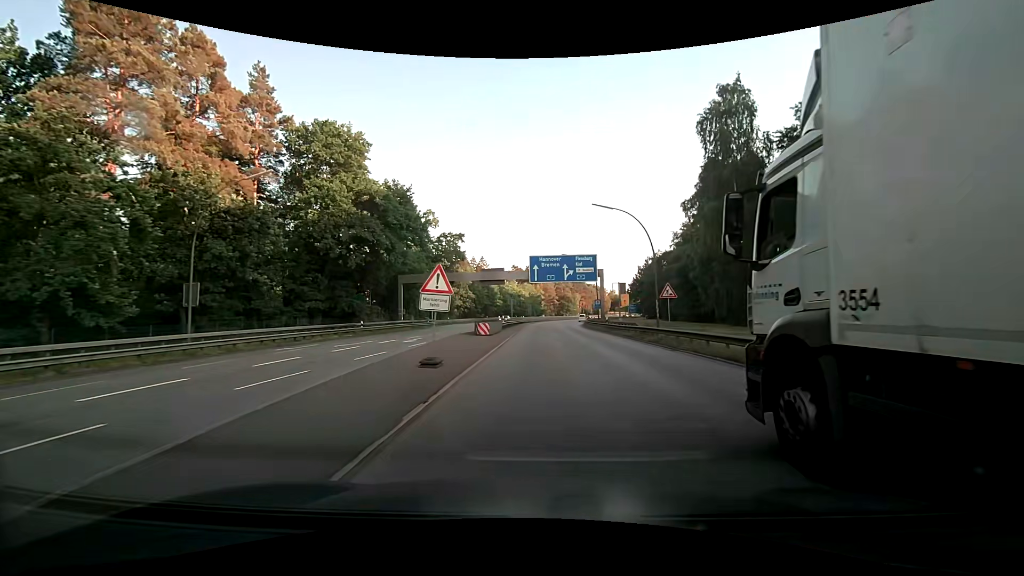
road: motorway_link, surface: asphalt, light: Day
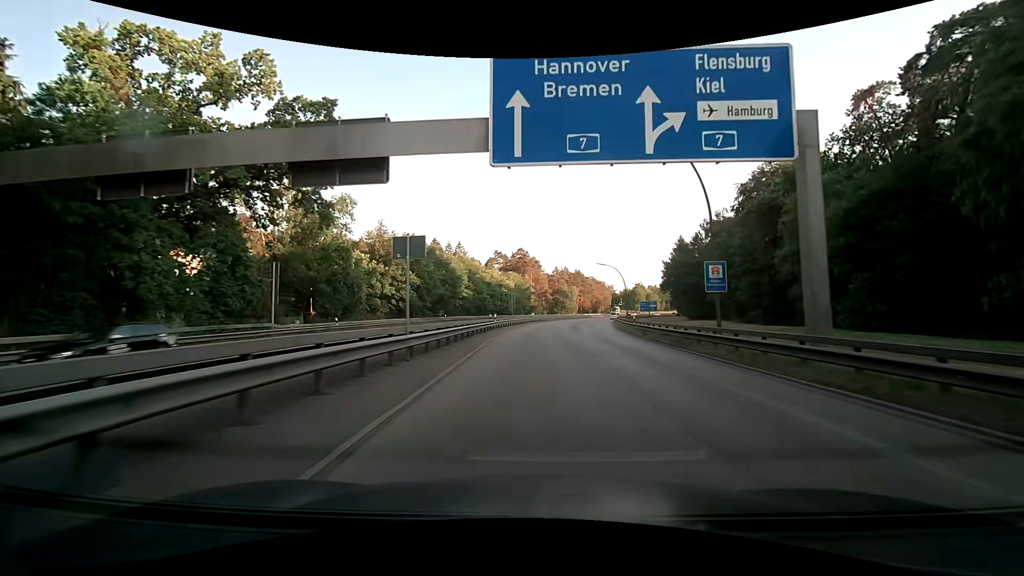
(+0.2, +45.8) m; +1°
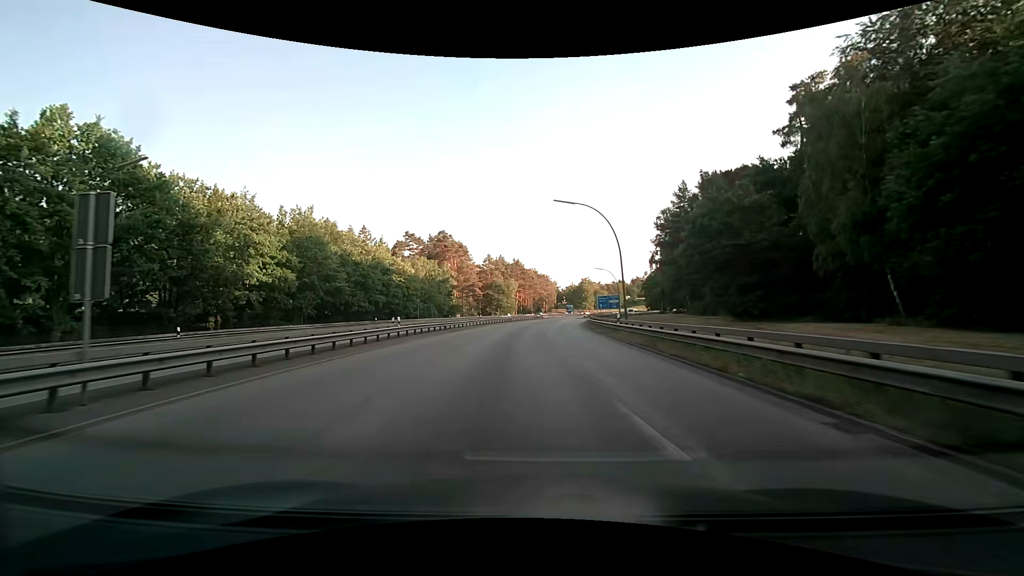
(+4.1, +45.6) m; +8°
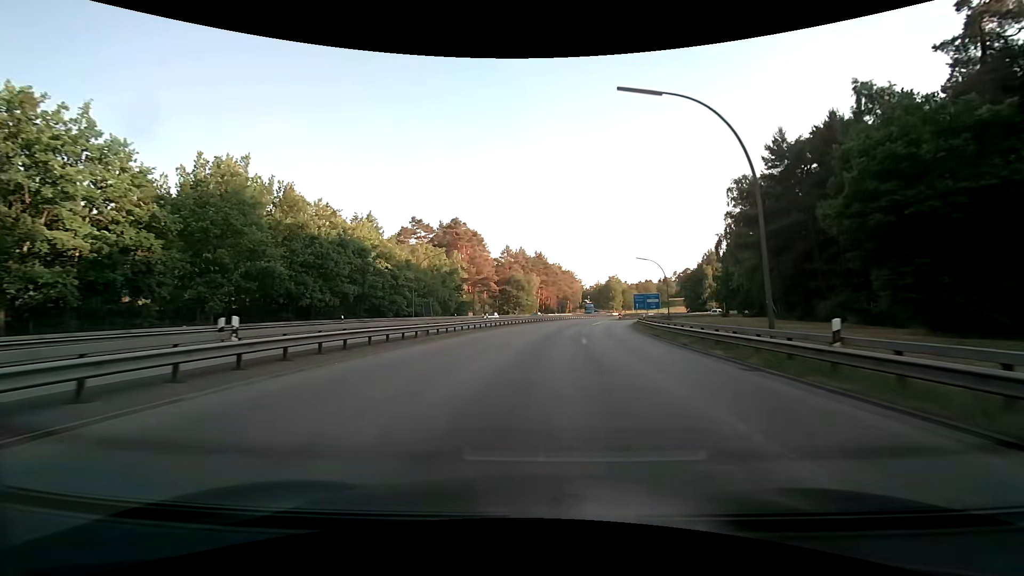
(-0.8, +18.3) m; -3°
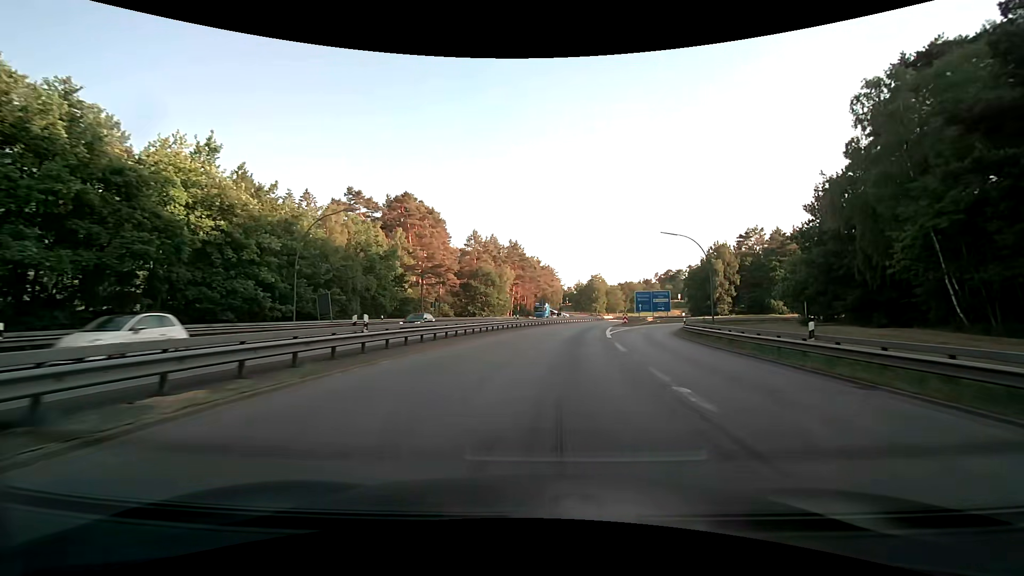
(+0.5, +27.4) m; +3°
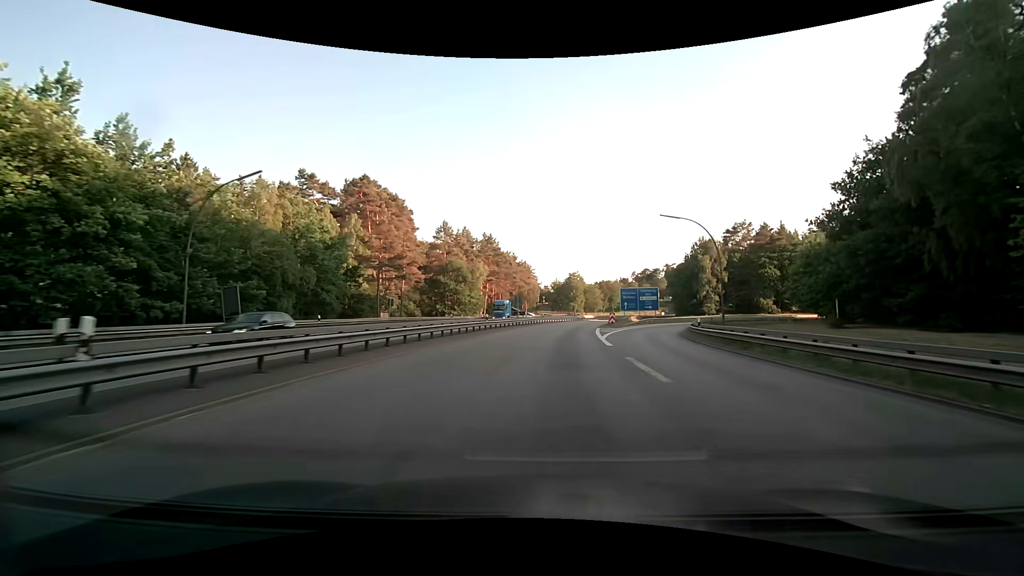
(+0.2, +9.1) m; +3°
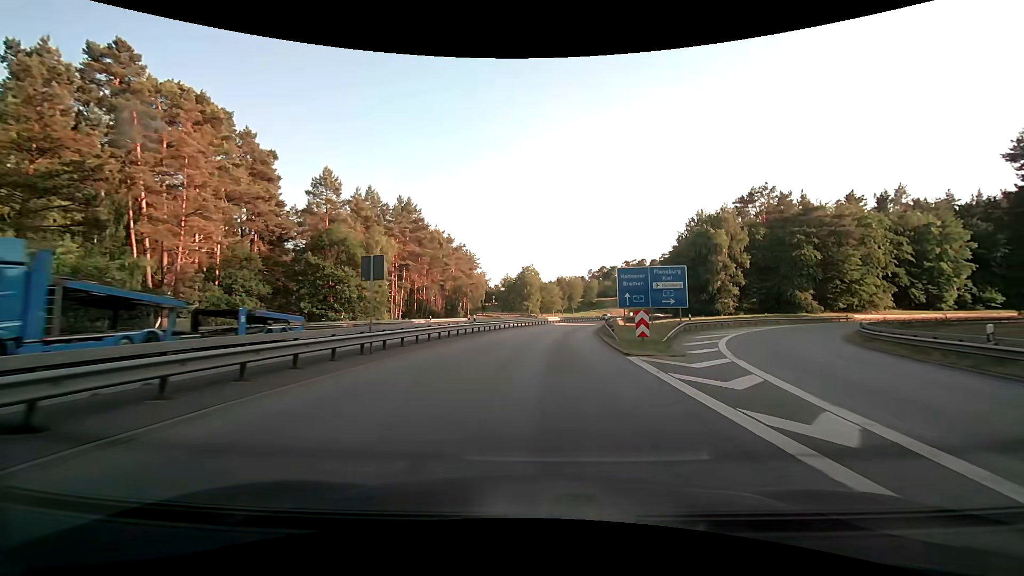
(+2.1, +36.4) m; +6°
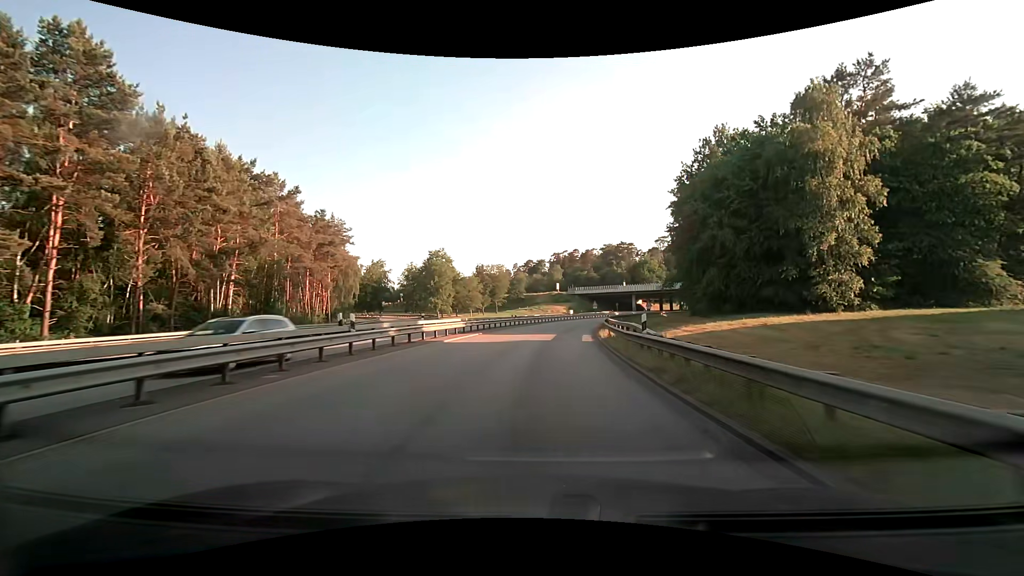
(+3.3, +45.2) m; +9°
(0, +10) (+1, +20) (+1, +30) (+3, +40) (+4, +50) (+6, +60) (+9, +69) (+11, +79) (+14, +88) (+18, +98) m
